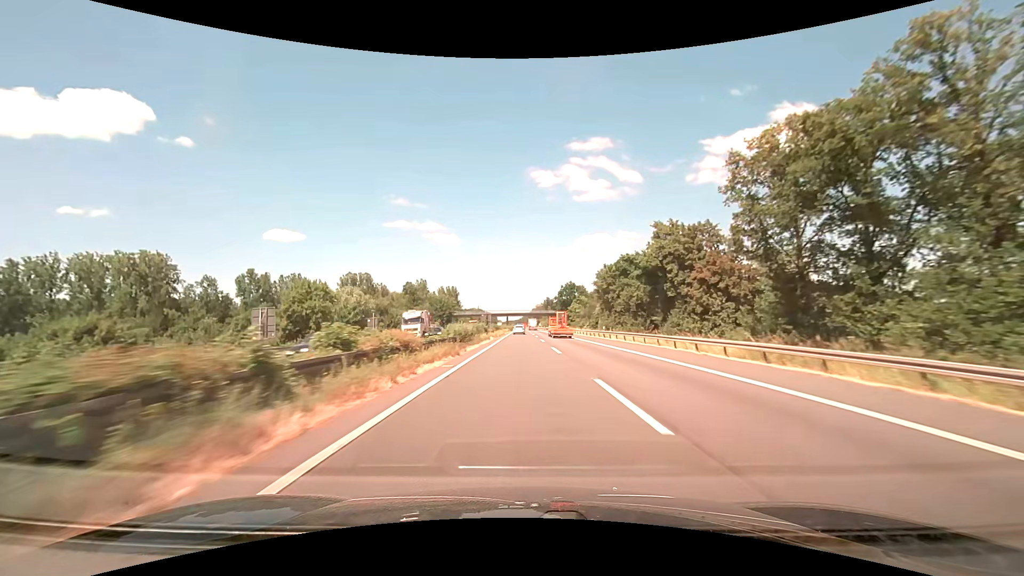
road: motorway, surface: asphalt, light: Day
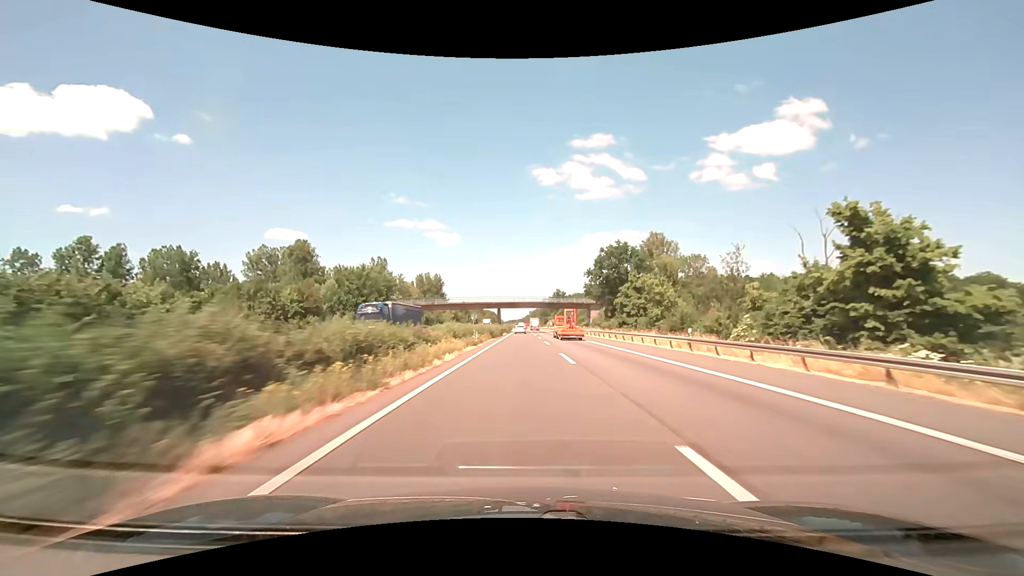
(-0.3, +79.3) m; 0°
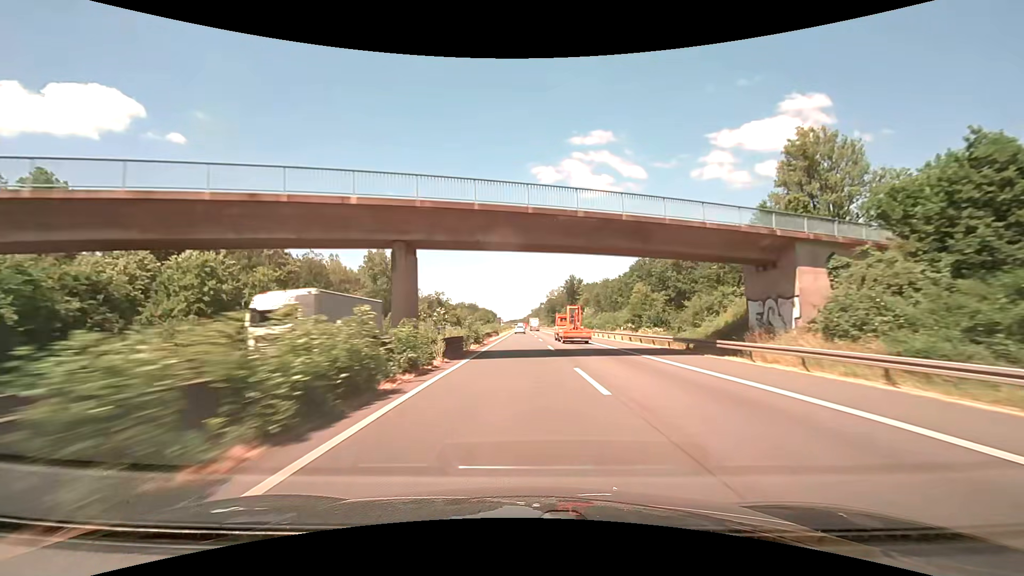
(-0.1, +80.5) m; 0°
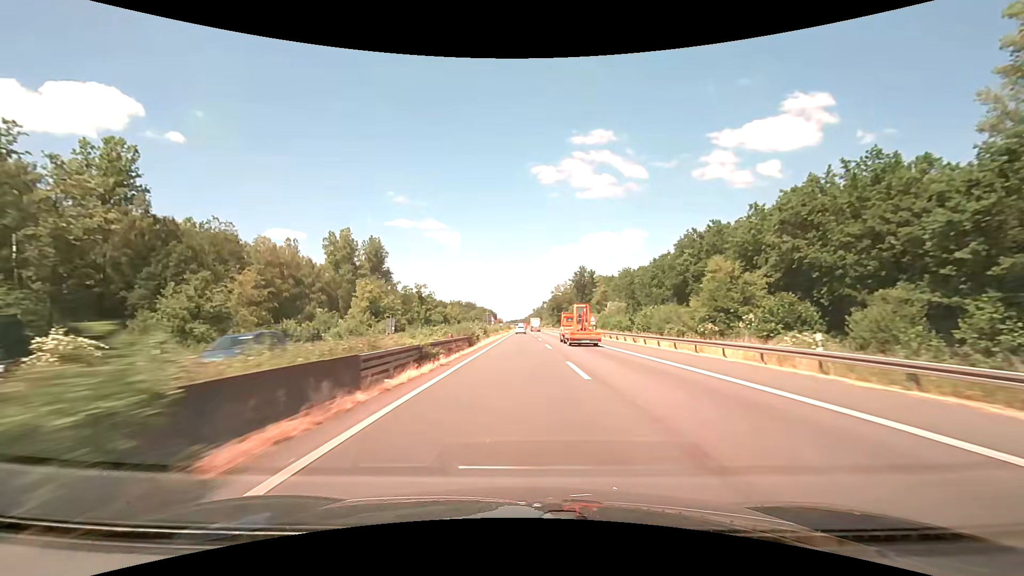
(0.0, +33.2) m; 0°
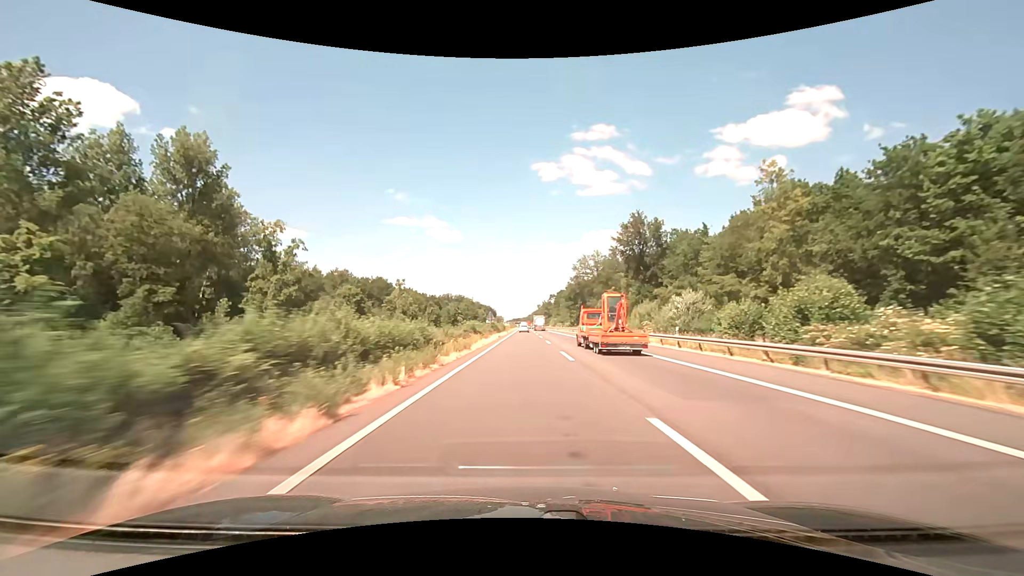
(0.0, +84.3) m; 0°
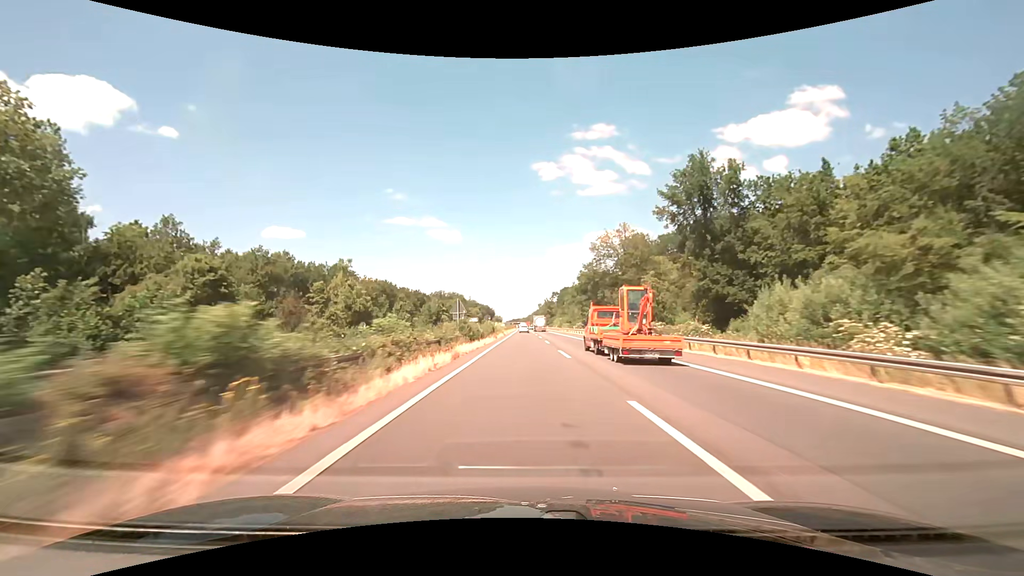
(0.0, +34.2) m; 0°
